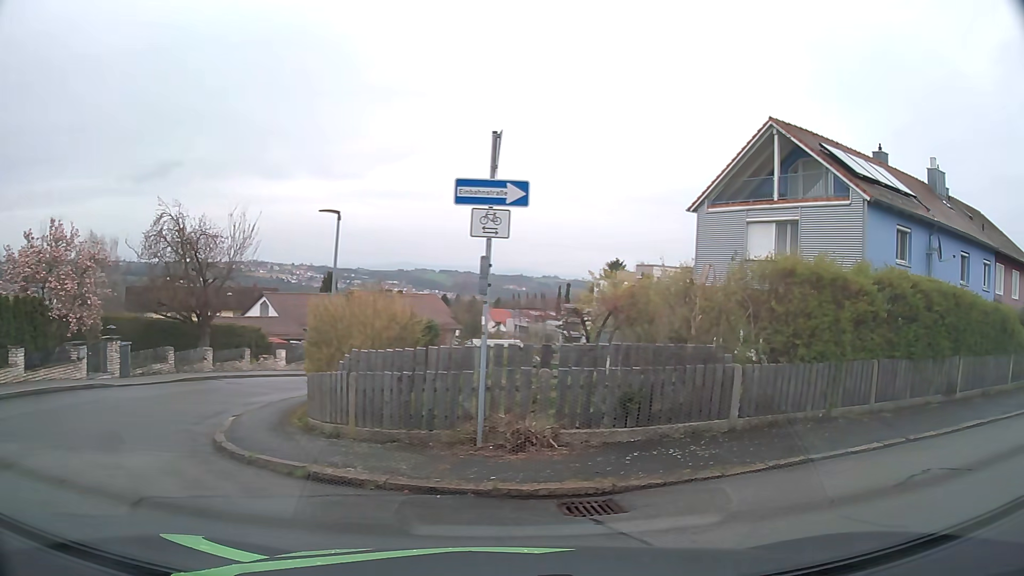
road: residential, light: Day
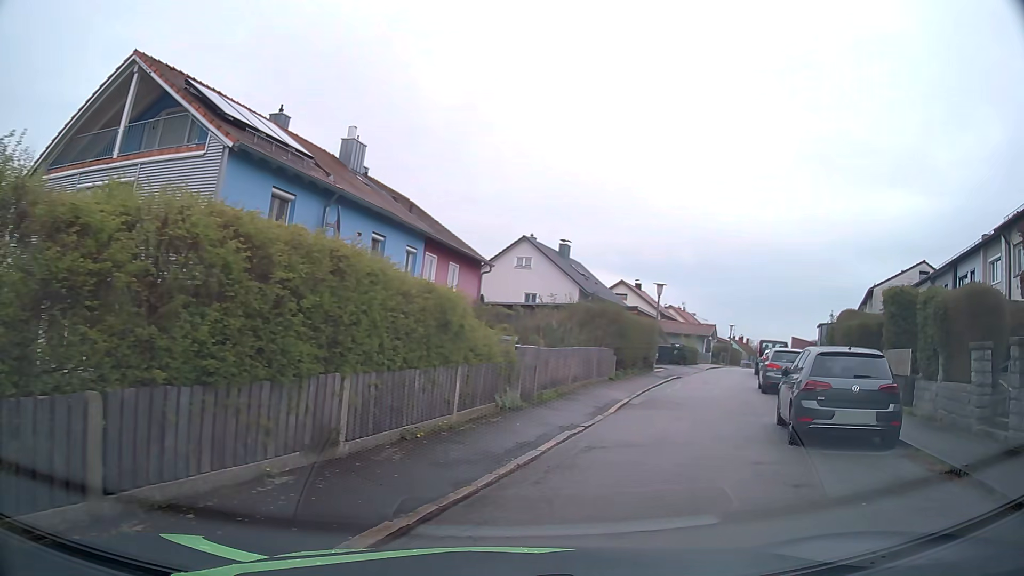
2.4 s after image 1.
(+3.3, +5.9) m; +51°
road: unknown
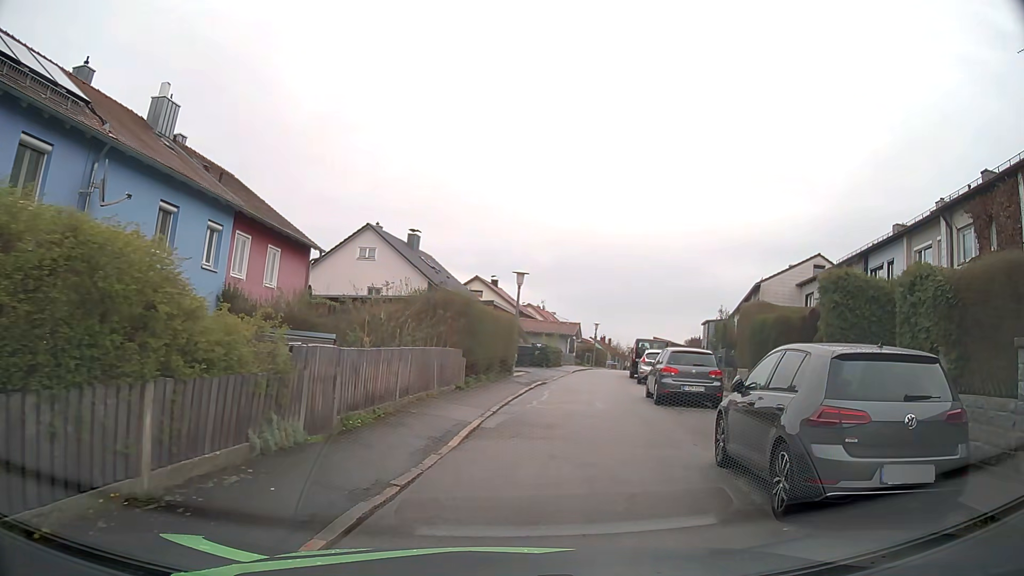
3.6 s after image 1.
(+0.6, +4.8) m; +13°
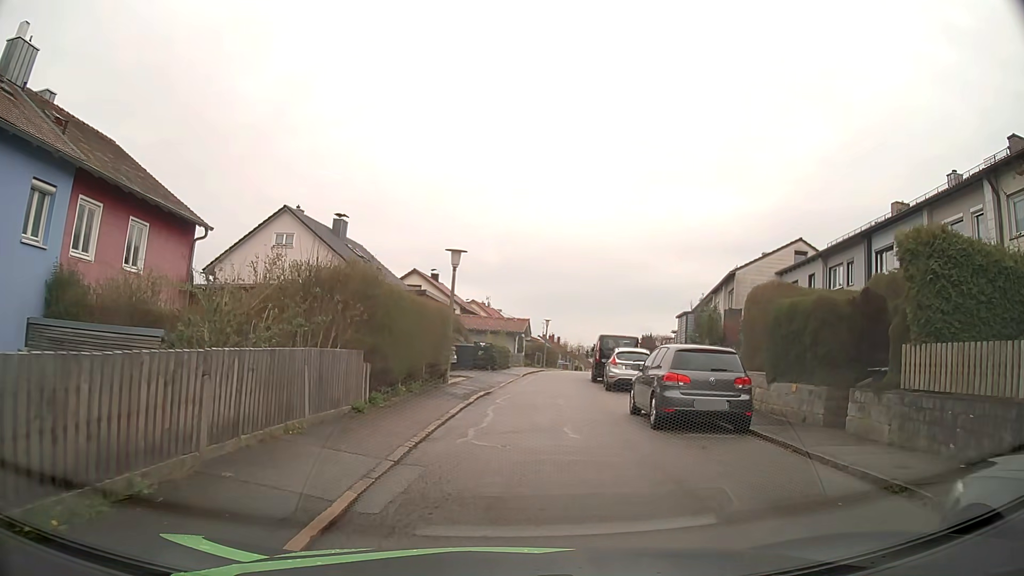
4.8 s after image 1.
(+0.3, +5.8) m; +4°
